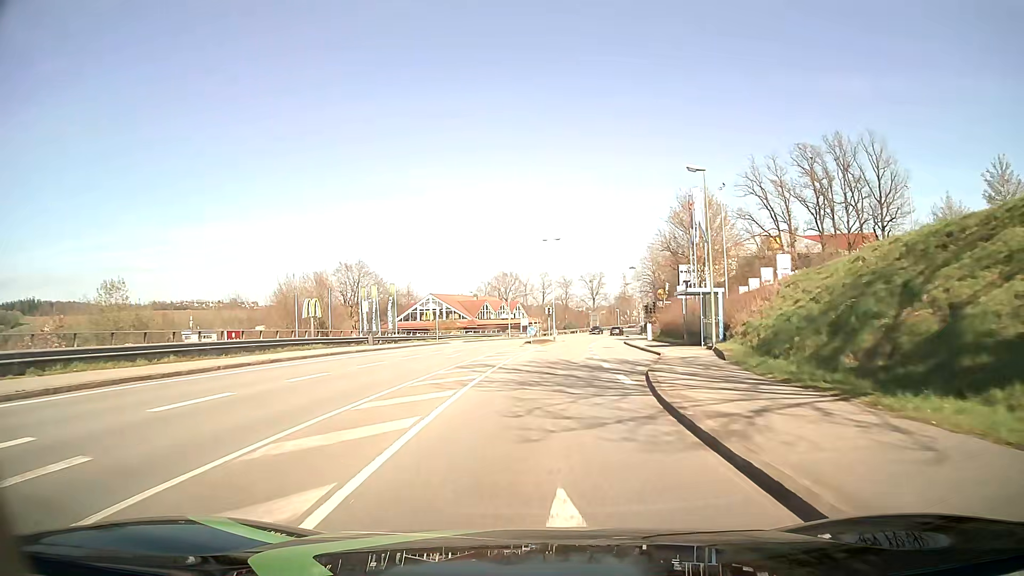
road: tertiary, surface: asphalt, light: Day
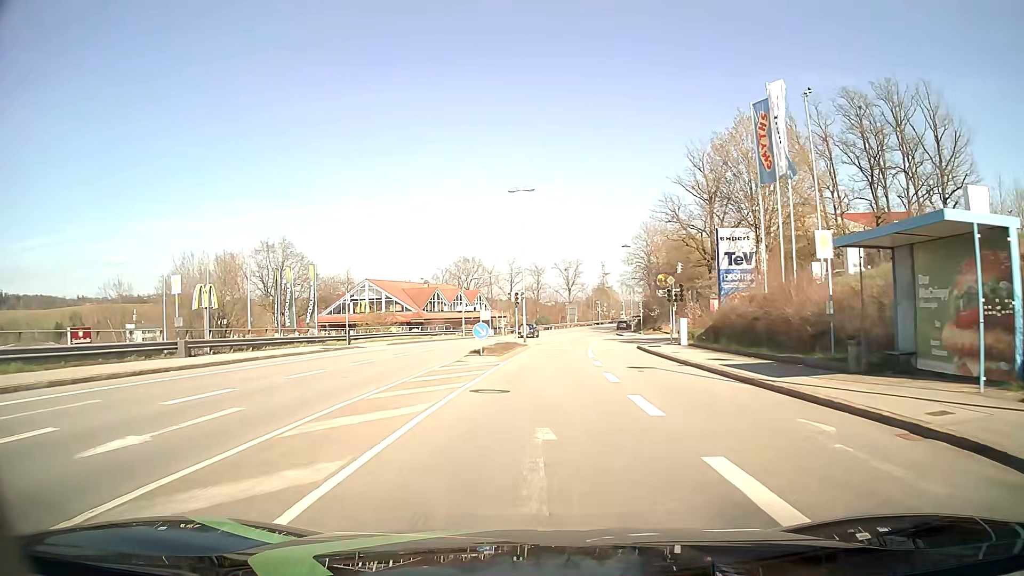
(+0.5, +23.2) m; +3°
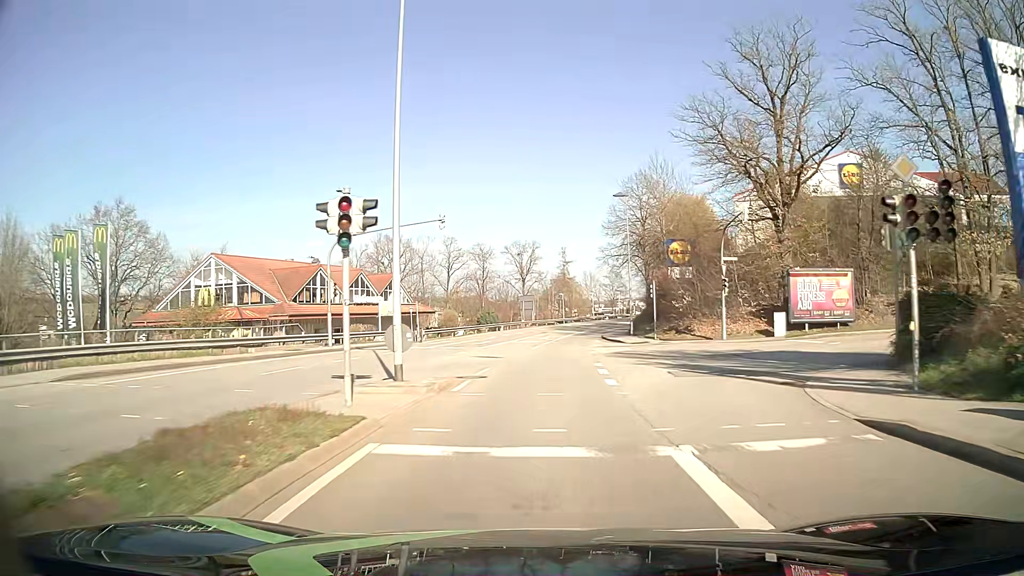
(+1.1, +30.9) m; +4°
(0, +10) (0, +20) (+1, +30) (+2, +40) (+3, +50) (+4, +60) (+6, +70) (+9, +79) (+11, +89) (+15, +98) m
